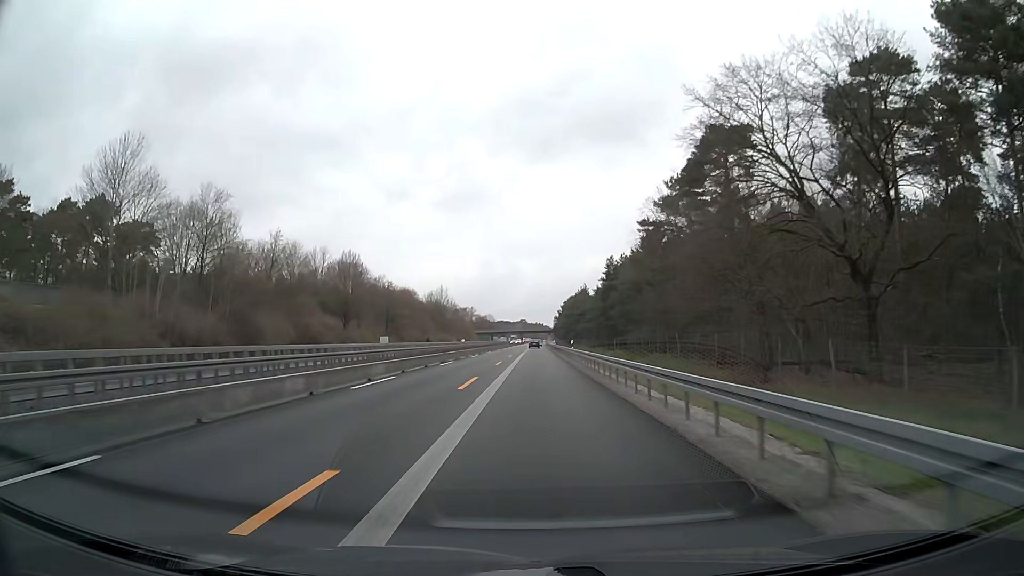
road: motorway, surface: asphalt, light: Day
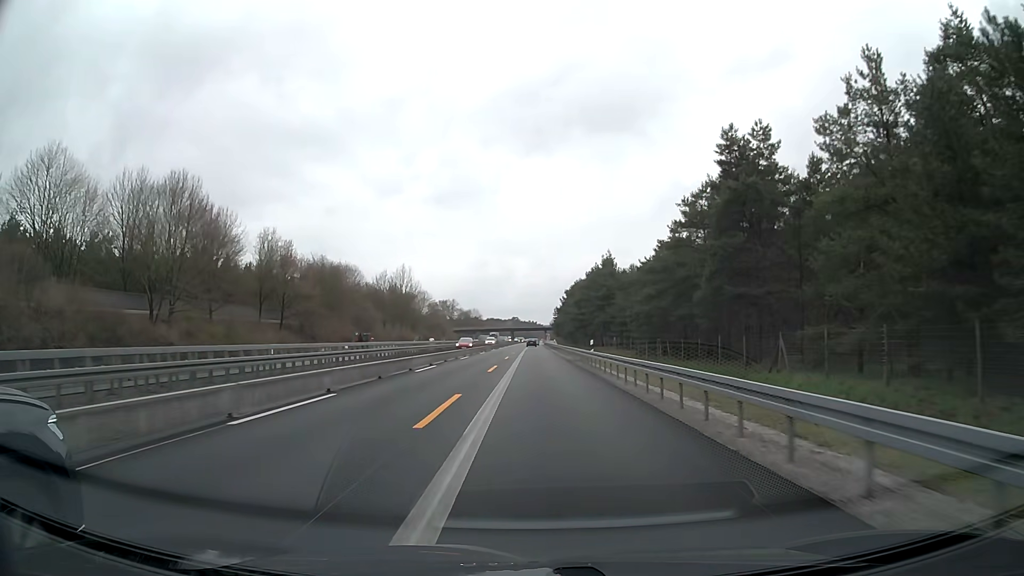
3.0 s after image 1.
(+0.1, +62.6) m; 0°
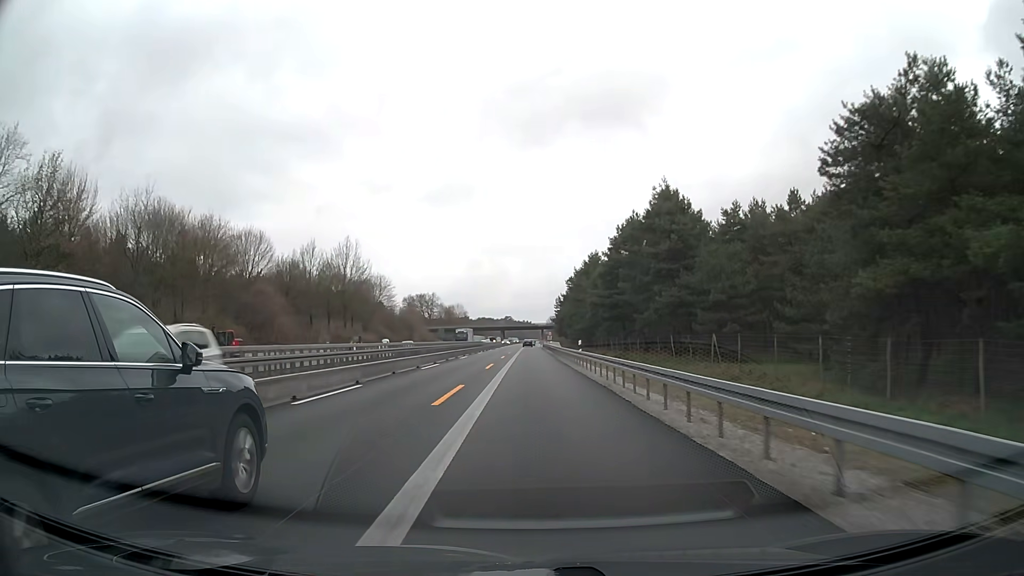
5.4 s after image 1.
(+0.6, +50.2) m; +1°
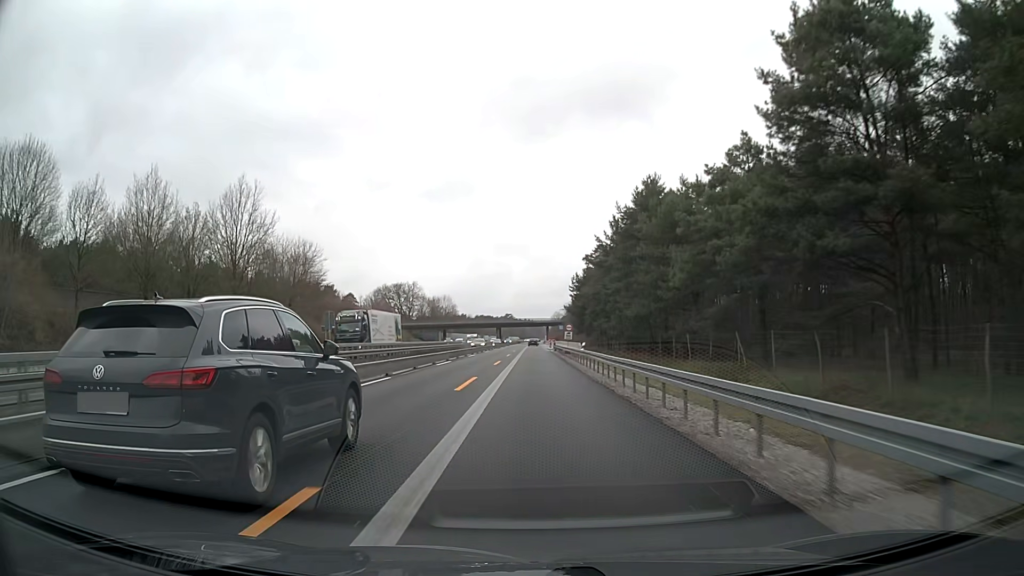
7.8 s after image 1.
(0.0, +50.3) m; 0°
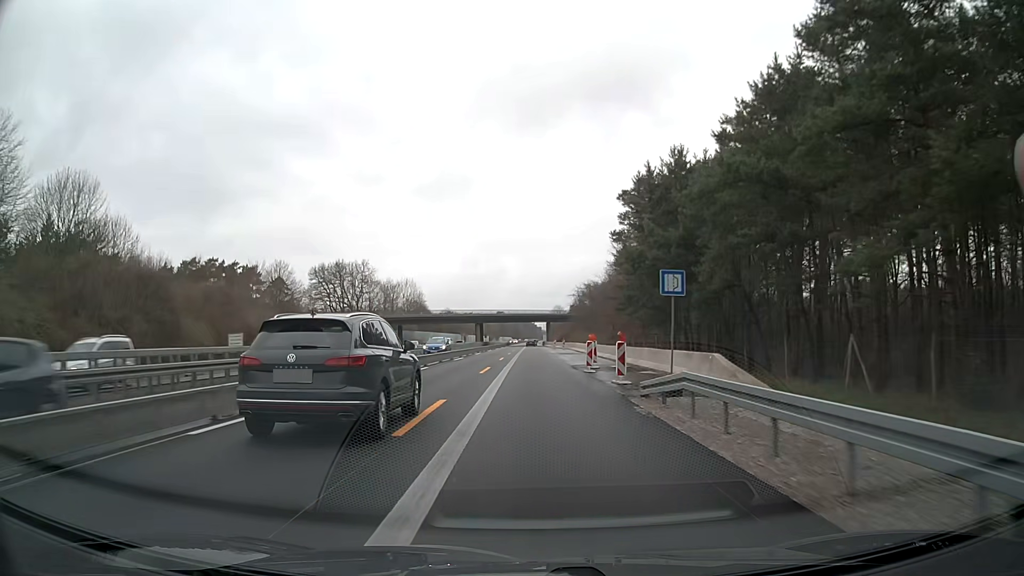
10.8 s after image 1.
(+0.1, +62.7) m; +1°
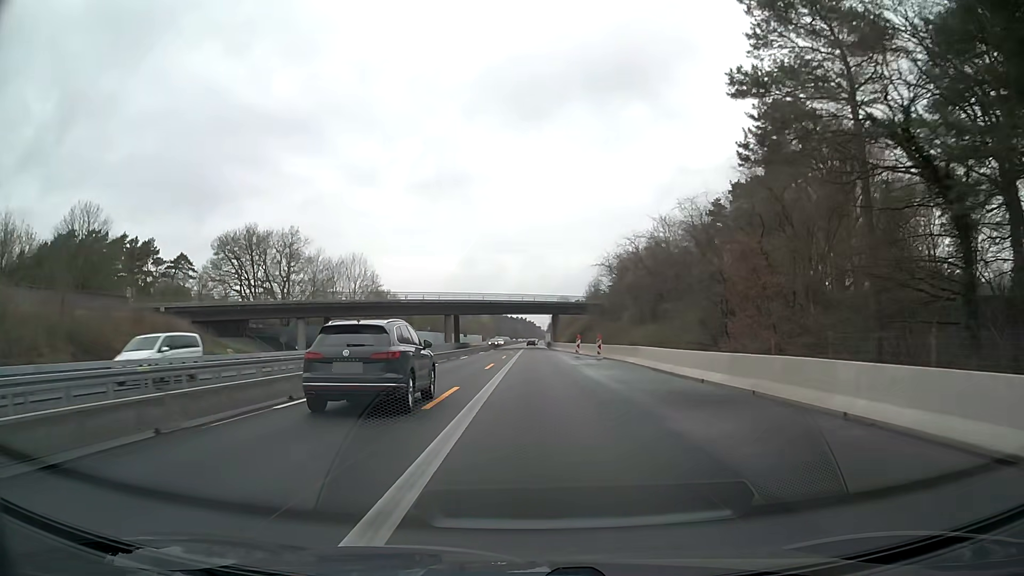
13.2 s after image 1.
(-0.1, +50.1) m; 0°
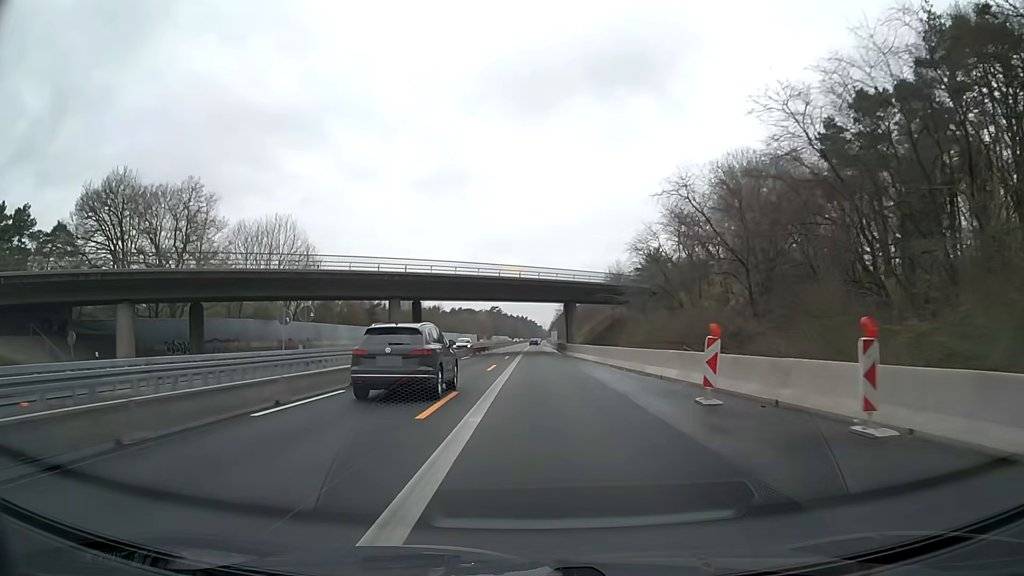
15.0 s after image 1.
(-0.1, +37.5) m; 0°
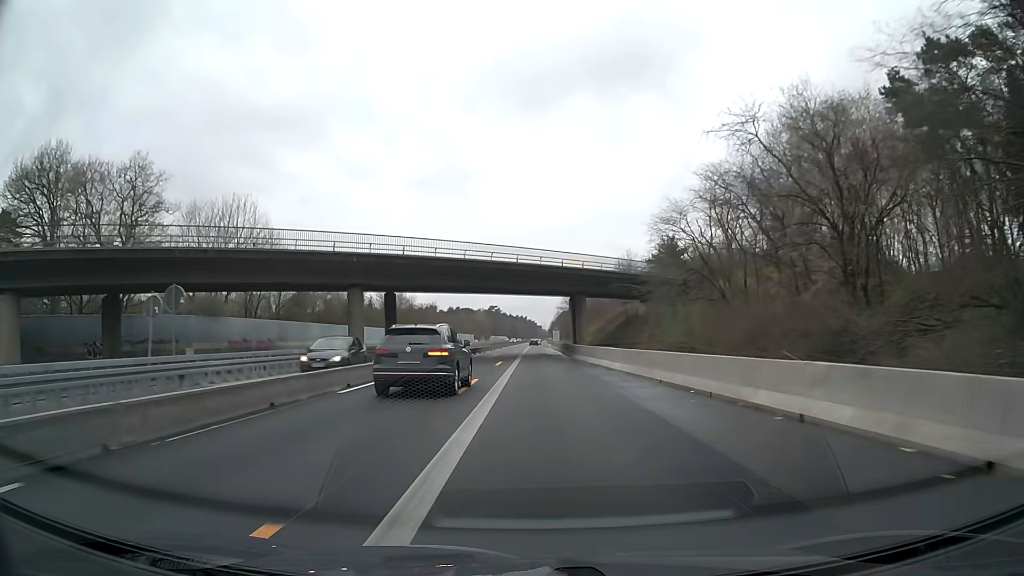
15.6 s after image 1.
(0.0, +12.5) m; 0°
(0, +10) (0, +20) (0, +30) (0, +40) (0, +50) (0, +60) (0, +70) (0, +80) (0, +90) (+1, +100) m
